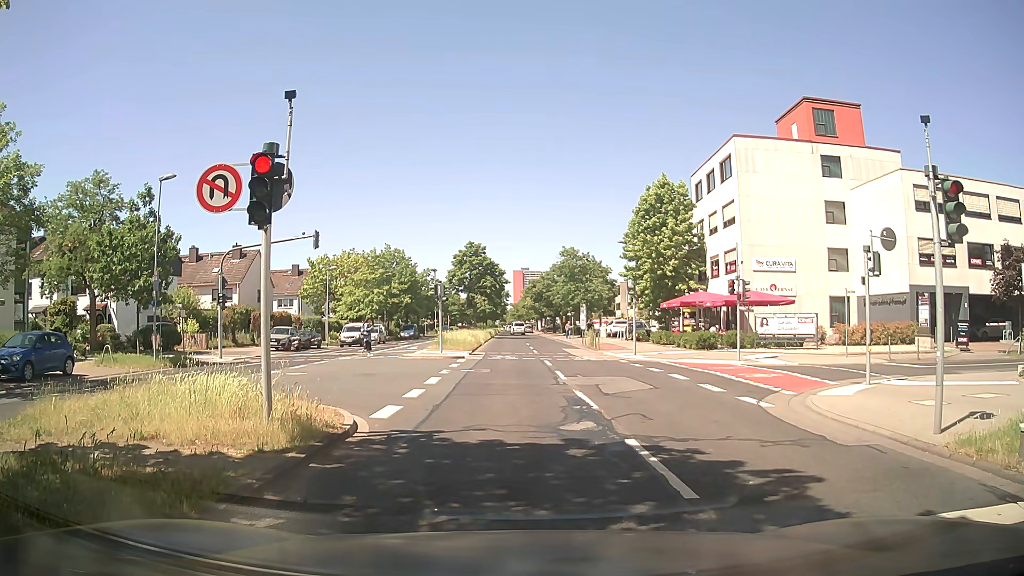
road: secondary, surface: asphalt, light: Day
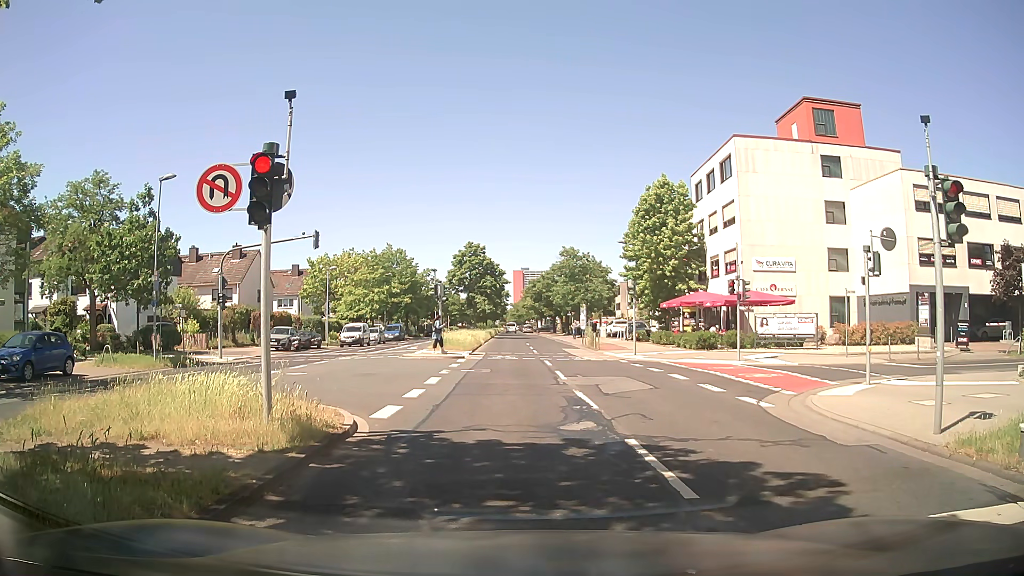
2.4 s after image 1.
(0.0, 0.0) m; 0°
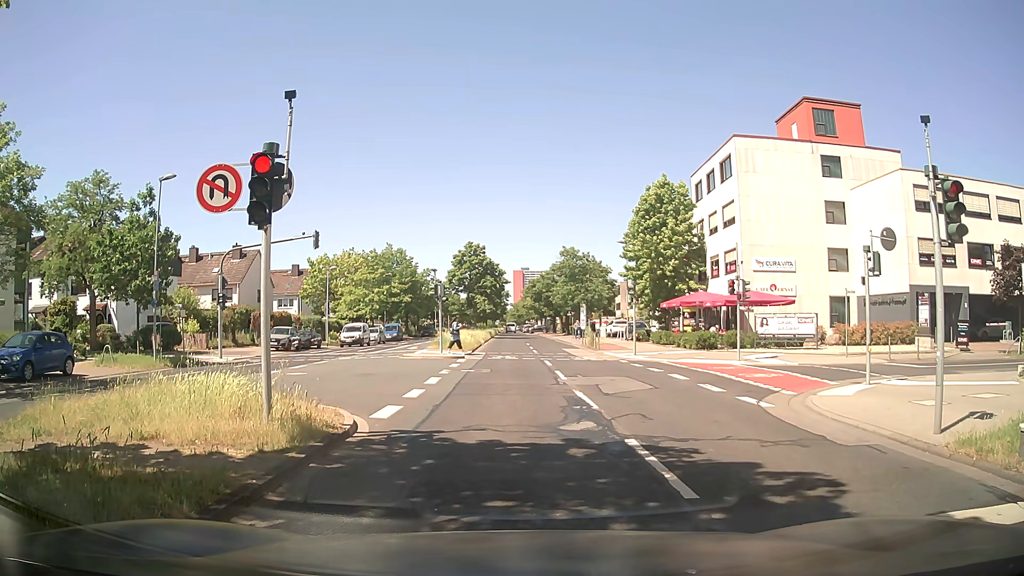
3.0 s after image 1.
(0.0, 0.0) m; 0°
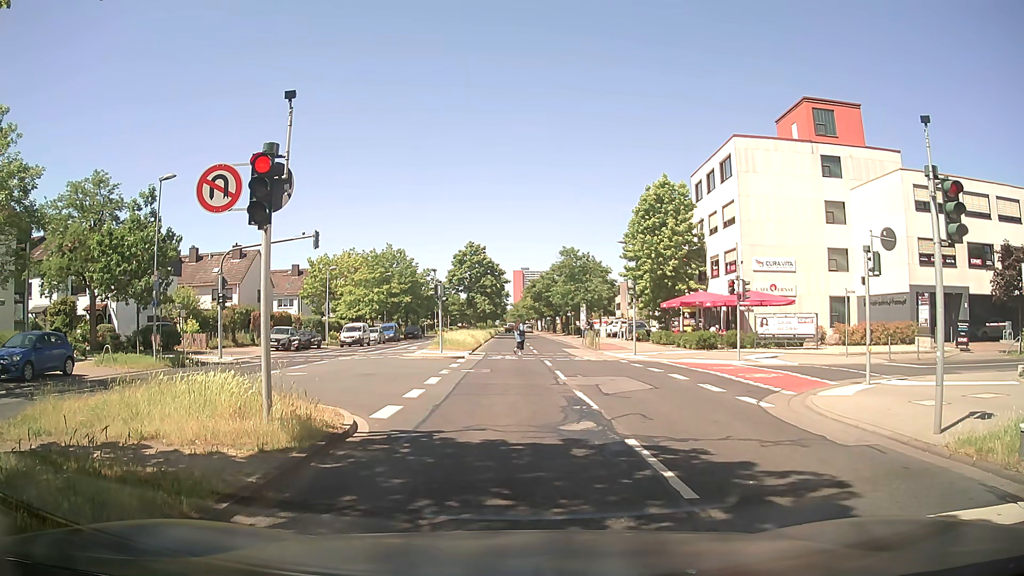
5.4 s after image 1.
(0.0, 0.0) m; 0°
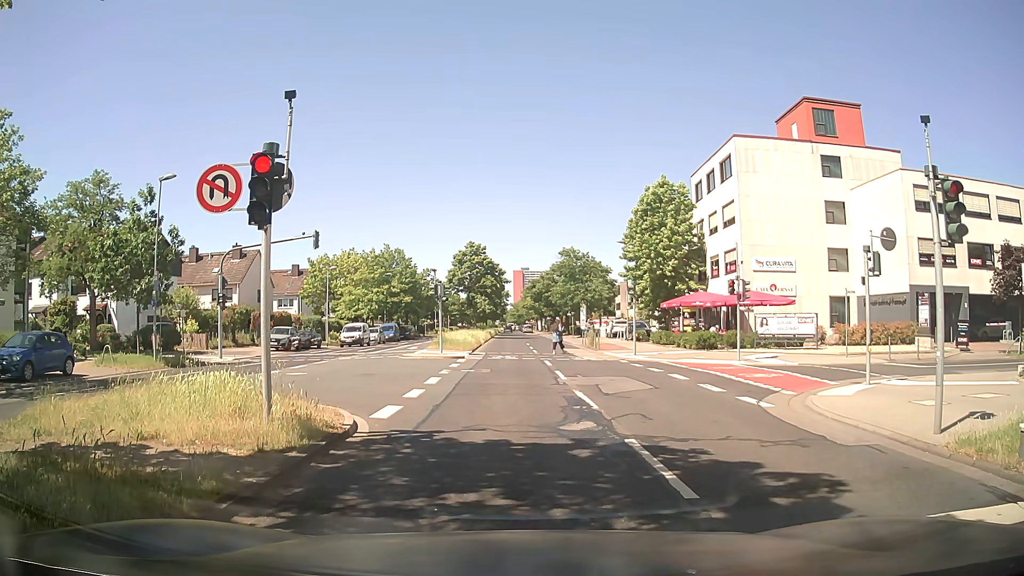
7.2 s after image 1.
(0.0, 0.0) m; 0°
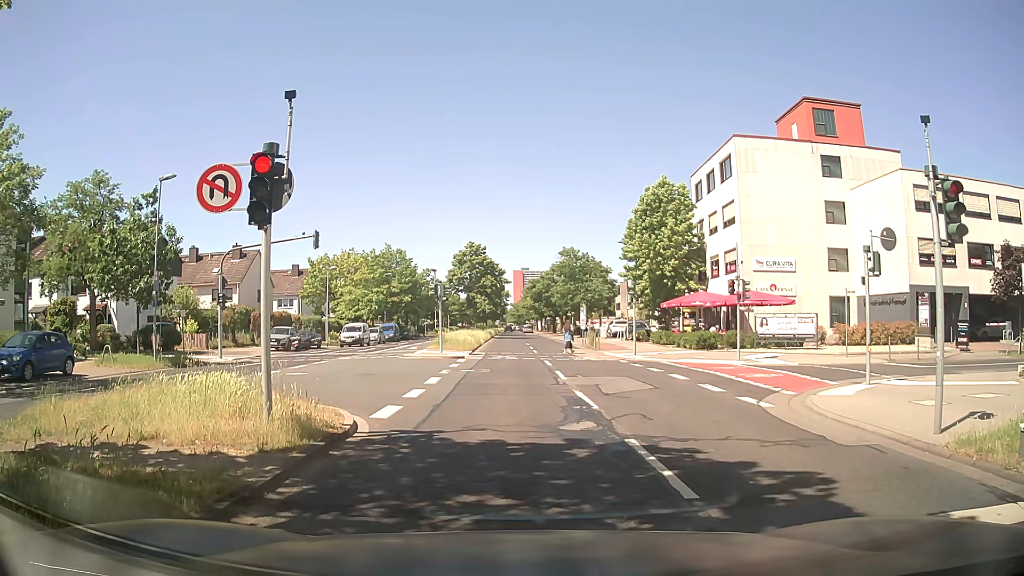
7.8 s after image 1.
(0.0, 0.0) m; 0°
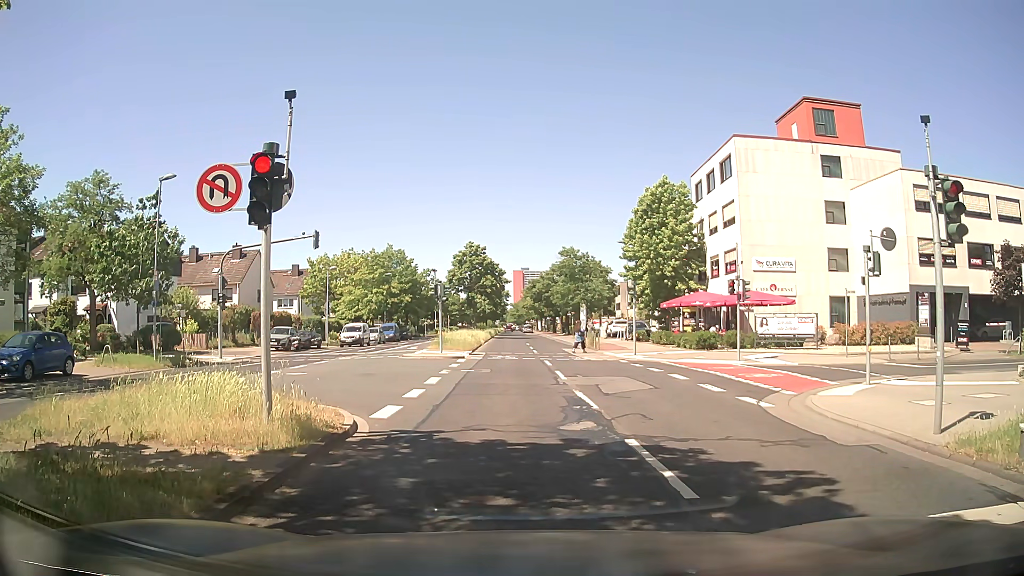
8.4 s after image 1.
(0.0, 0.0) m; 0°
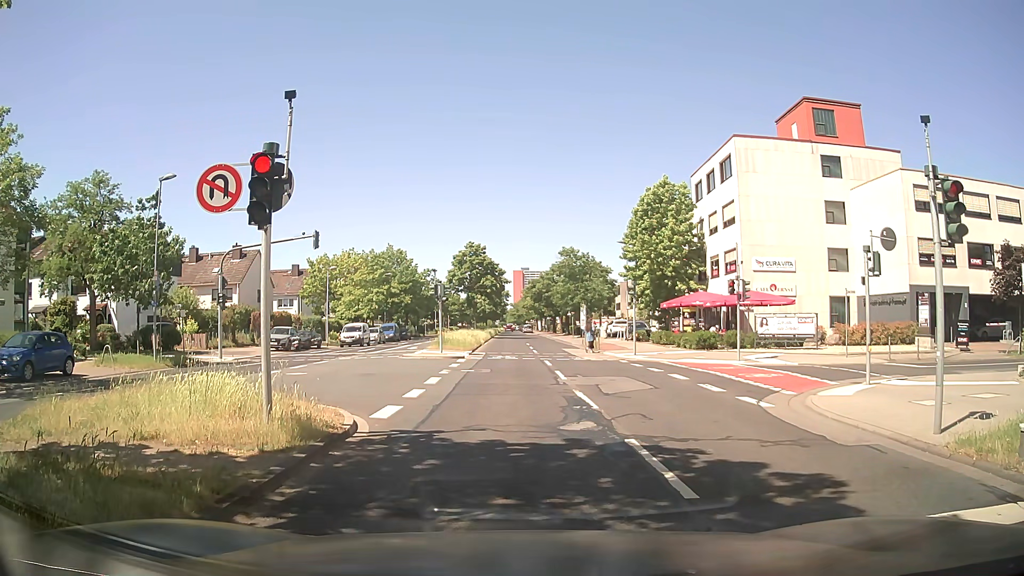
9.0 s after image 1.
(0.0, 0.0) m; 0°
